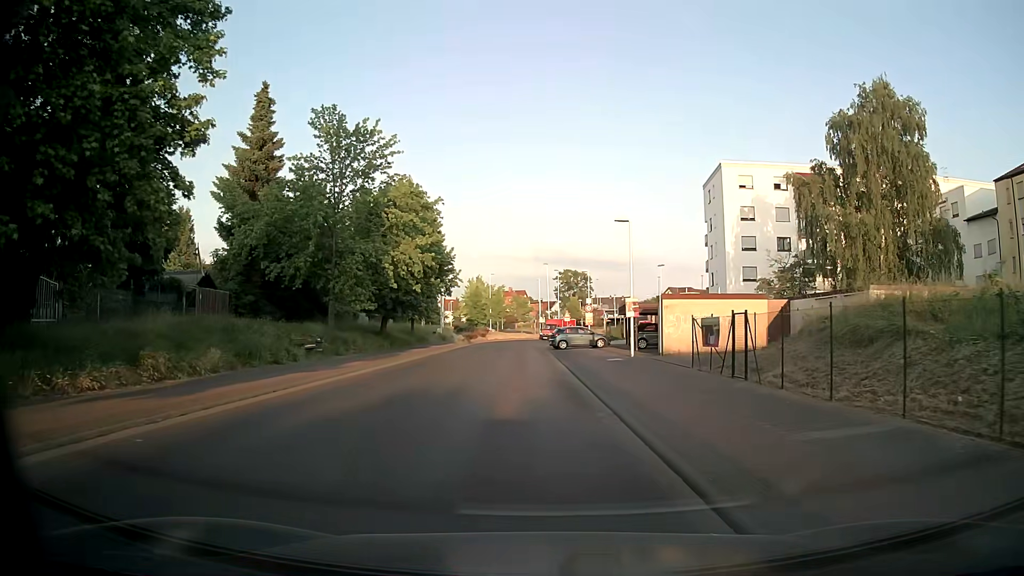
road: tertiary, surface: asphalt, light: Day
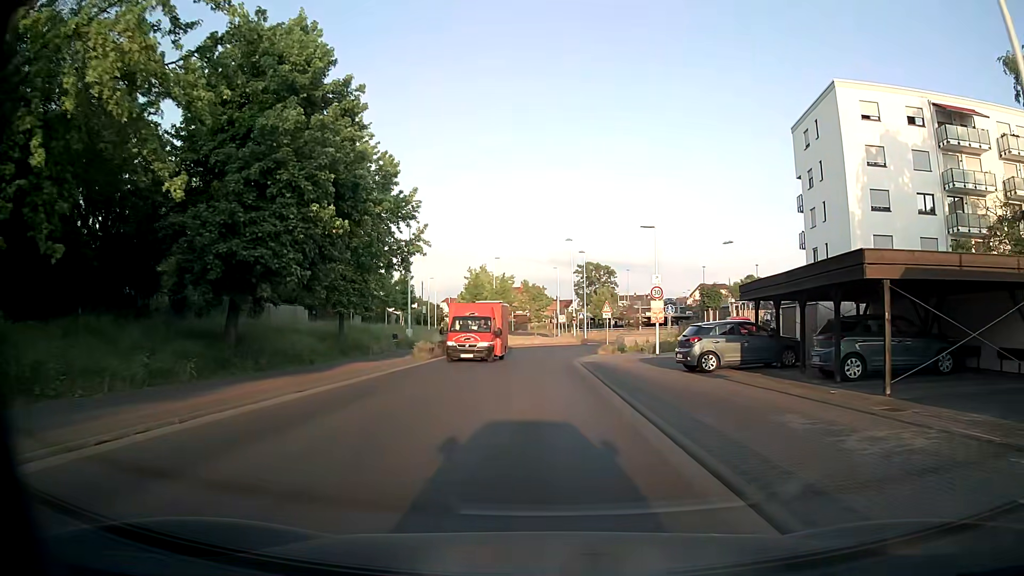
(-0.7, +25.1) m; -1°
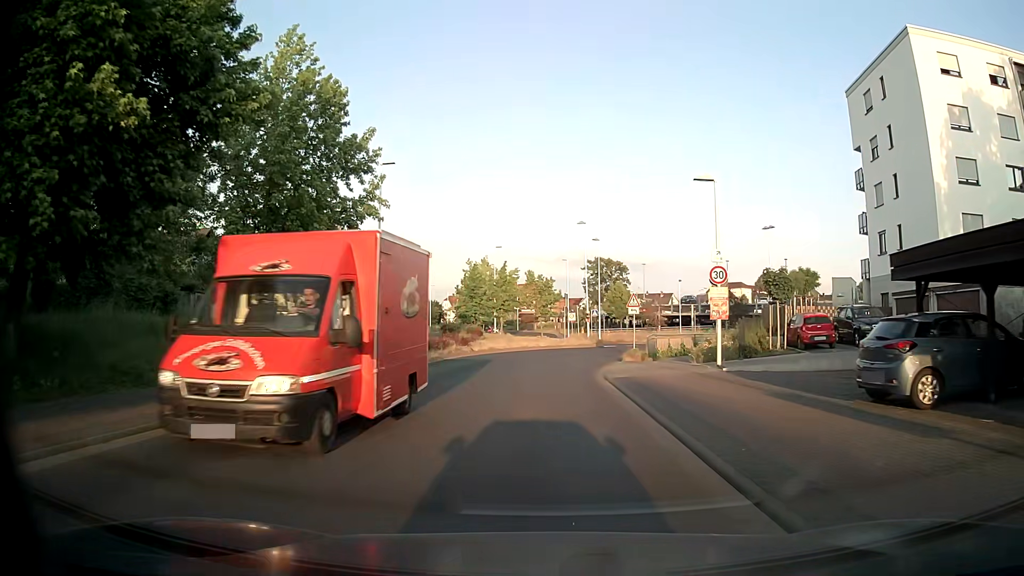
(-0.1, +10.1) m; -1°
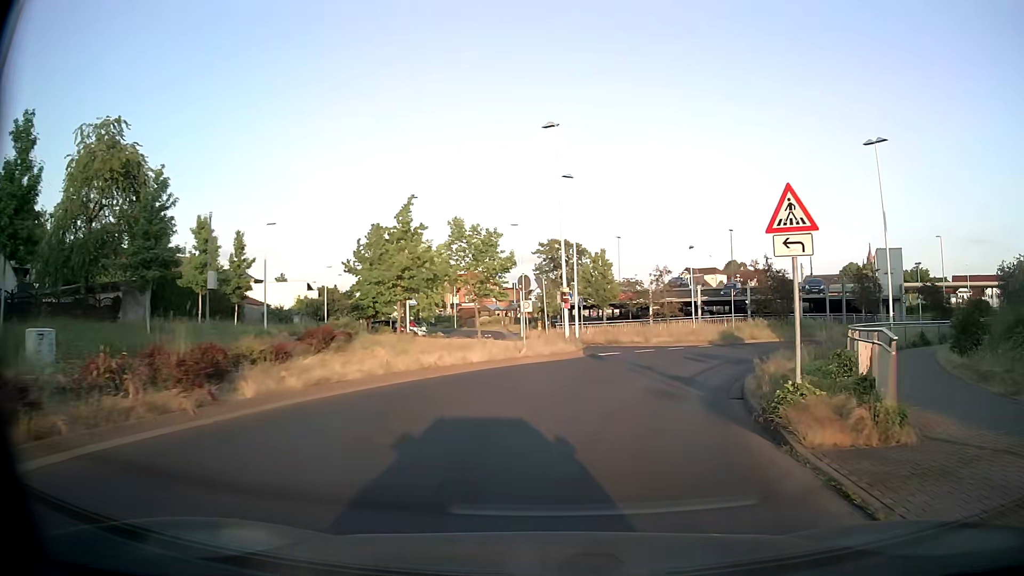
(+0.2, +25.4) m; +4°
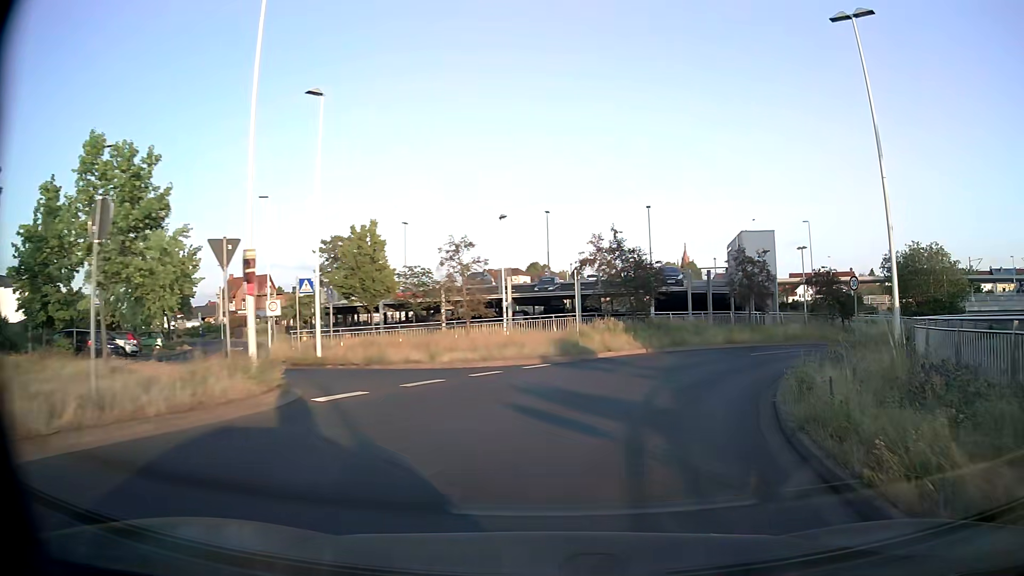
(+2.0, +15.4) m; +17°
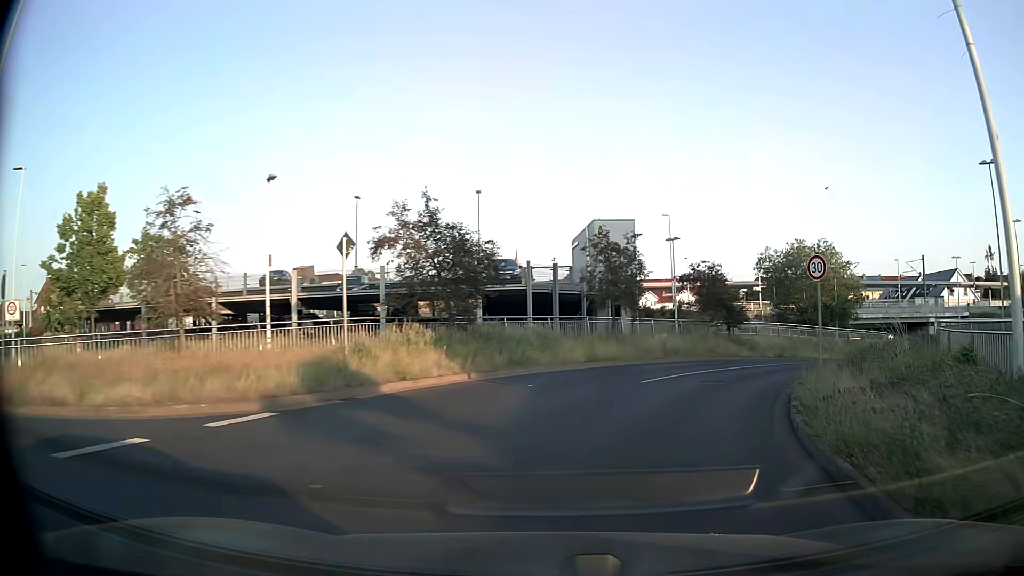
(+1.3, +10.4) m; +14°
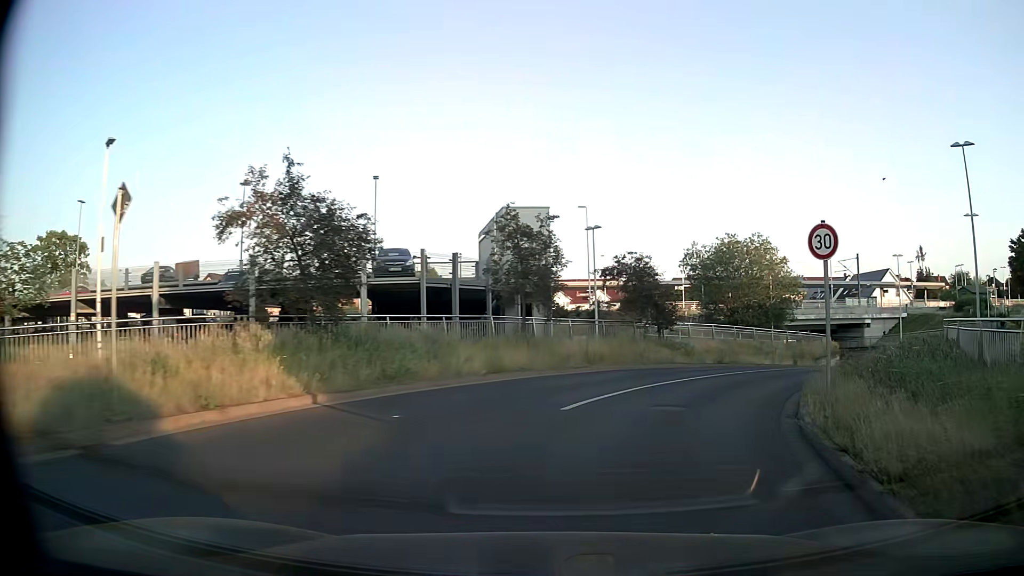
(+0.3, +5.2) m; +7°
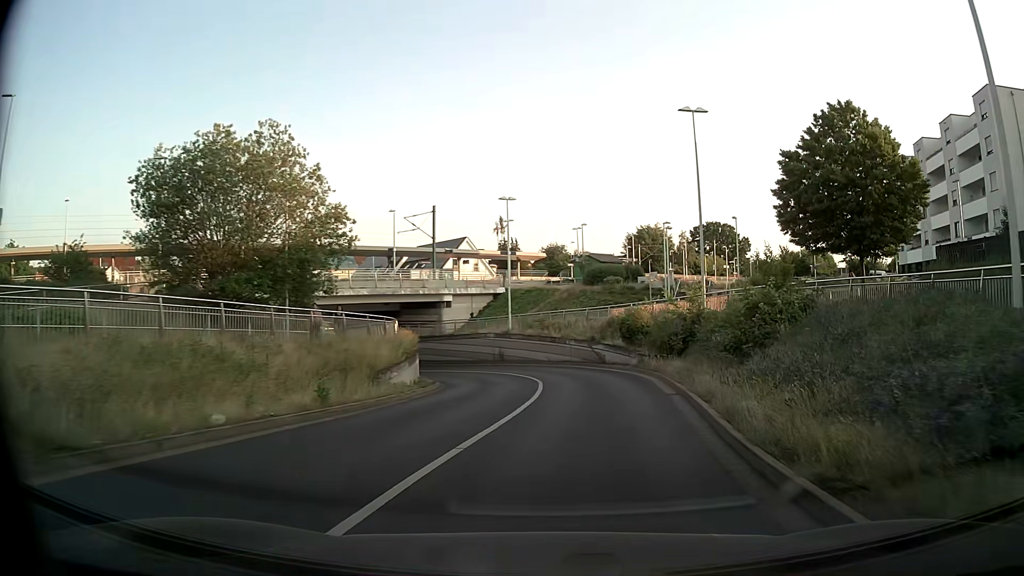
(+9.0, +24.5) m; +38°
(+1, +10) (+1, +20) (+1, +30) (-1, +40) (-6, +49) (-12, +56) (-20, +63) (-28, +68) (-38, +69) (-48, +68) m
